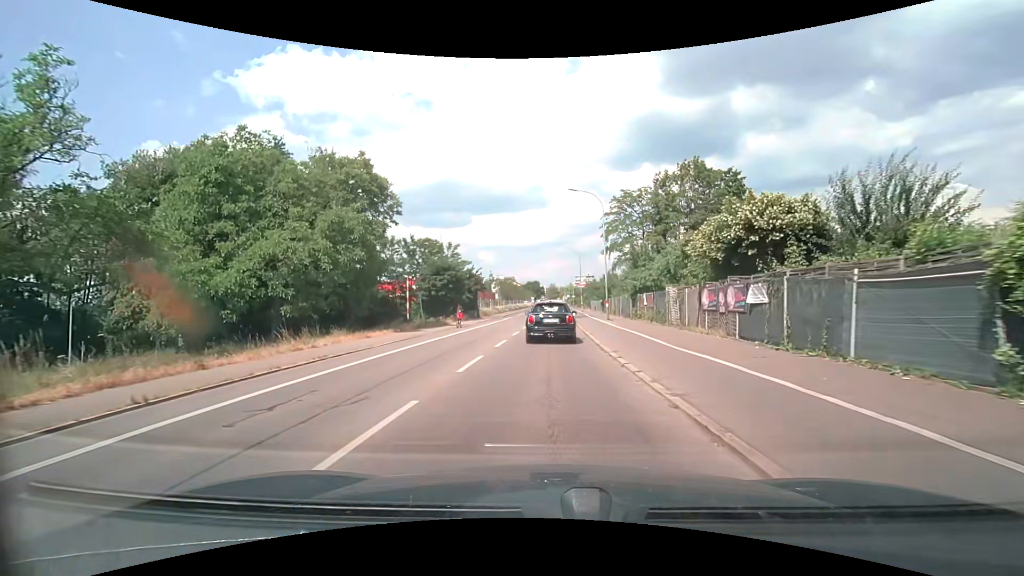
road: secondary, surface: asphalt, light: Day
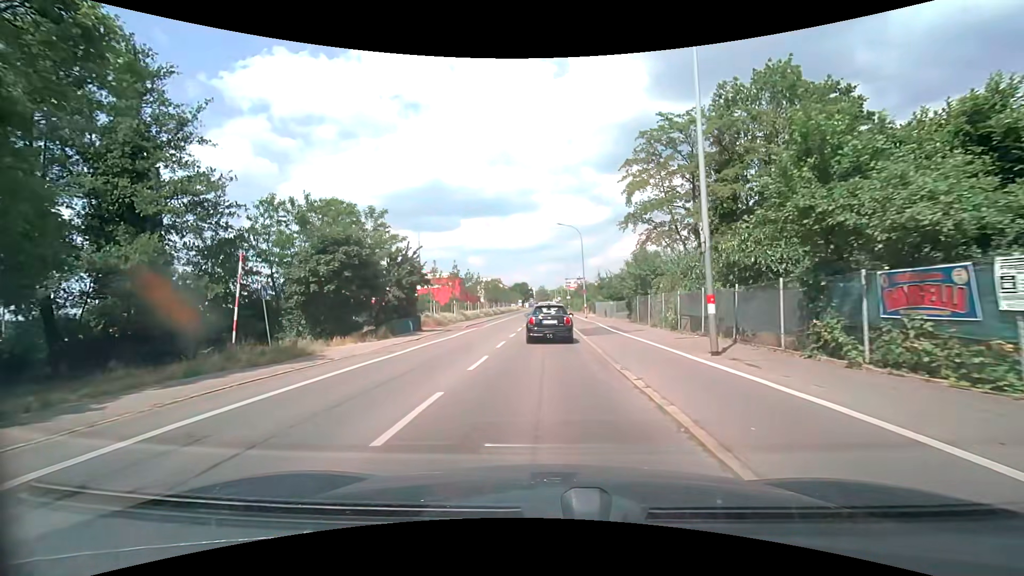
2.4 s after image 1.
(+0.4, +23.1) m; +2°
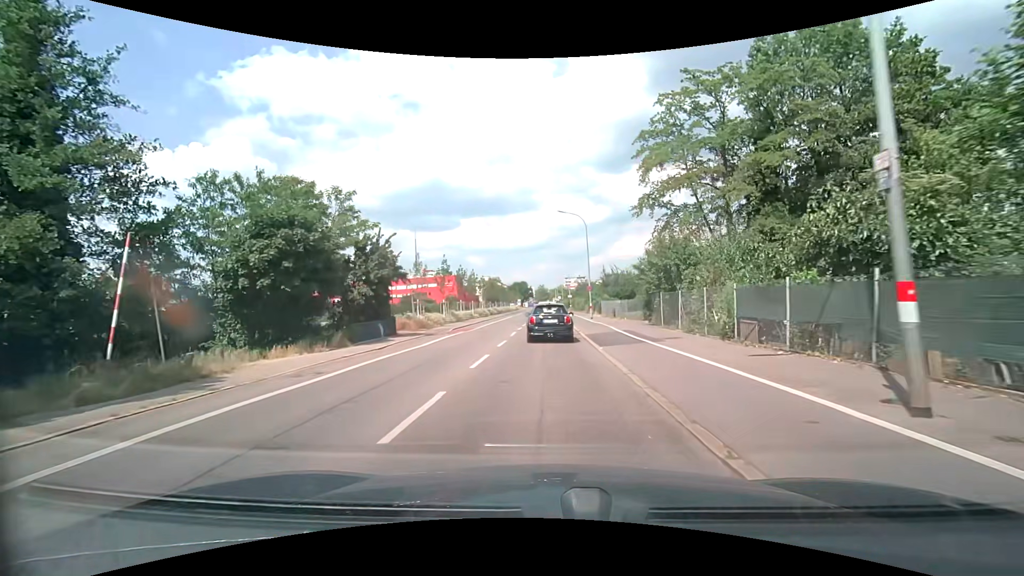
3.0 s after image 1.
(0.0, +5.9) m; 0°
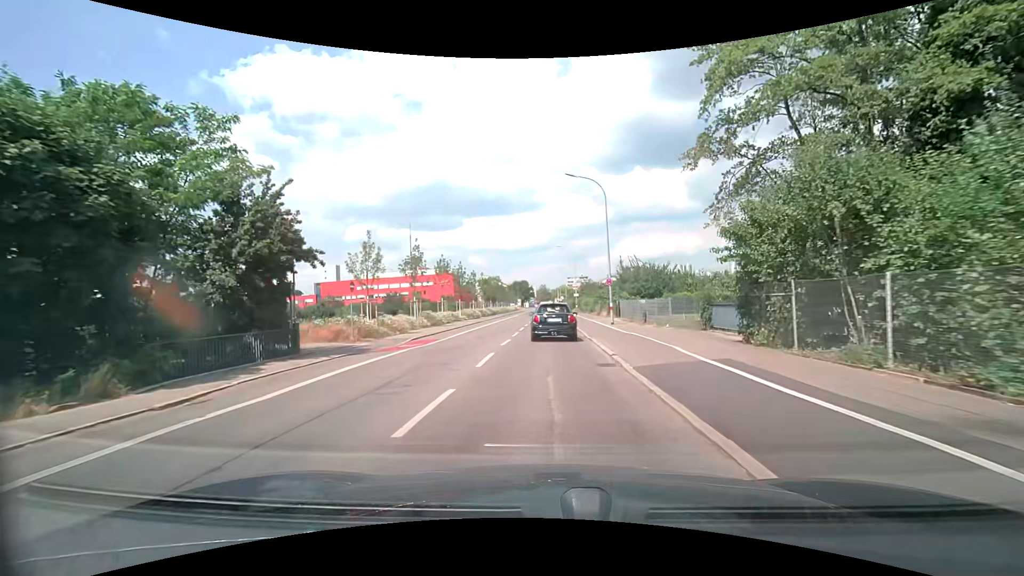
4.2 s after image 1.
(0.0, +11.8) m; 0°
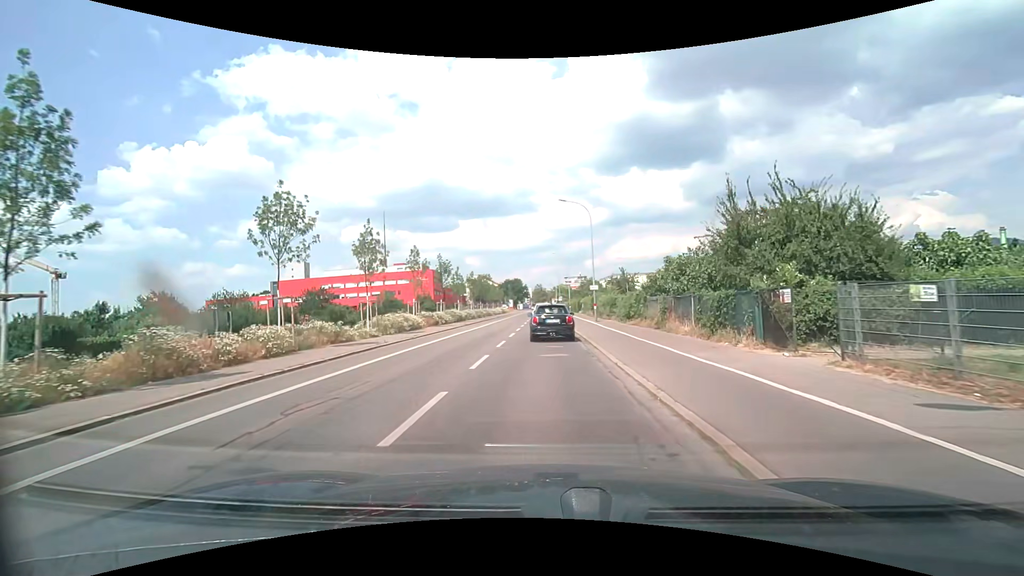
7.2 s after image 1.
(+0.2, +29.2) m; 0°
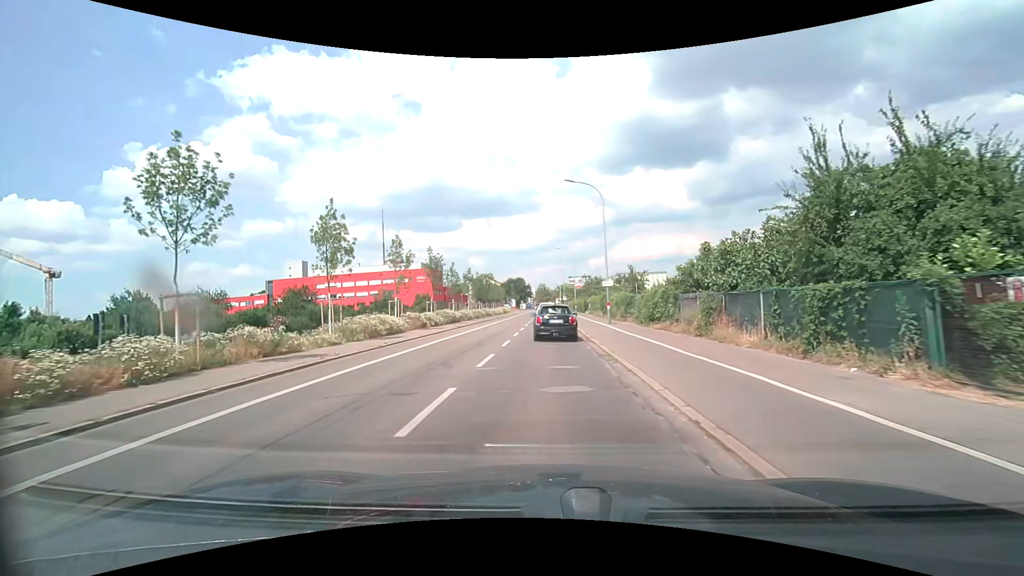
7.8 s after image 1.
(0.0, +5.7) m; 0°
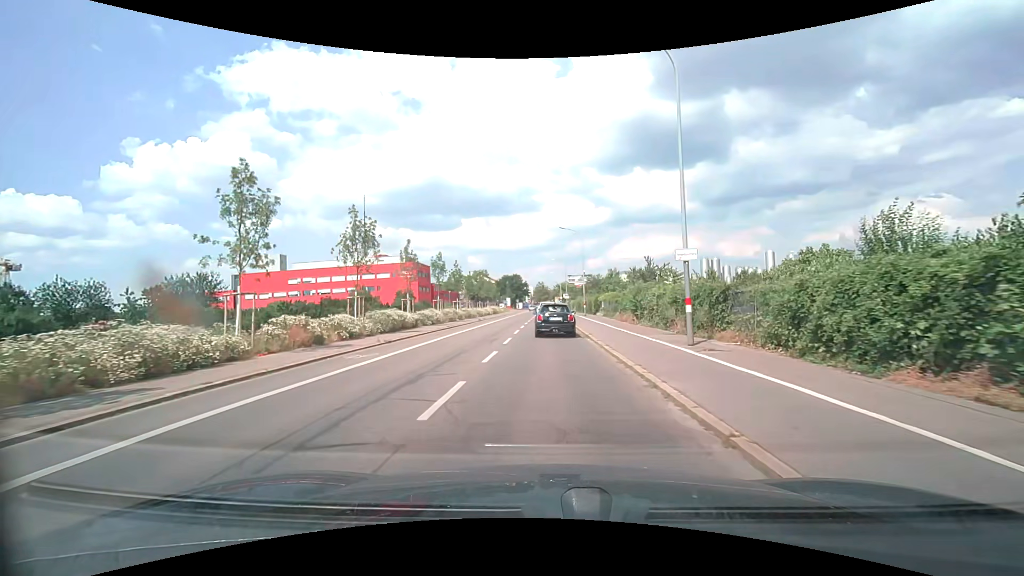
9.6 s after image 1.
(0.0, +17.4) m; 0°
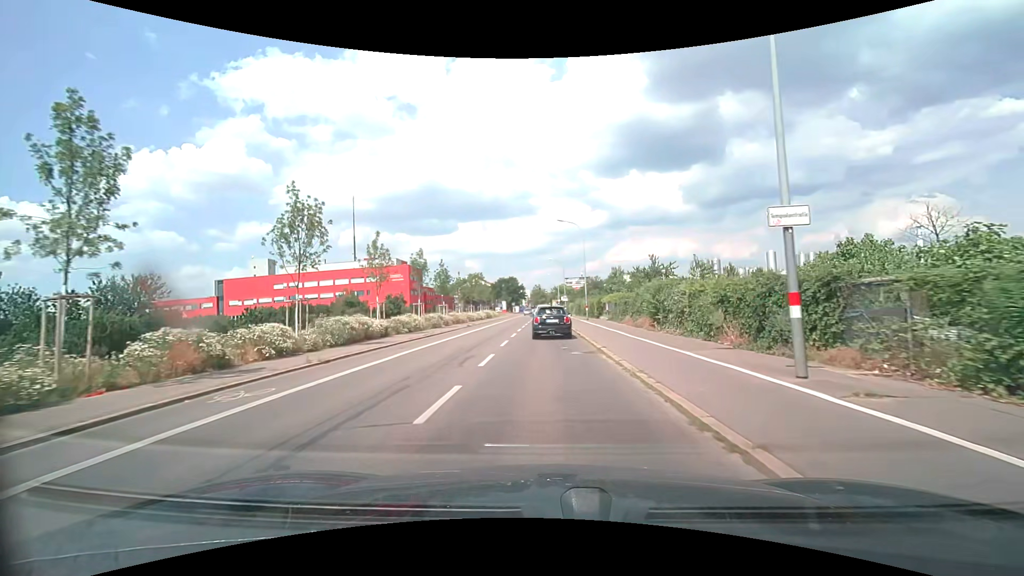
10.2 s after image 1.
(0.0, +6.0) m; -1°
(0, +10) (0, +20) (0, +30) (+1, +40) (+1, +50) (+1, +60) (+1, +70) (+1, +80) (+1, +90) (+1, +100) m
